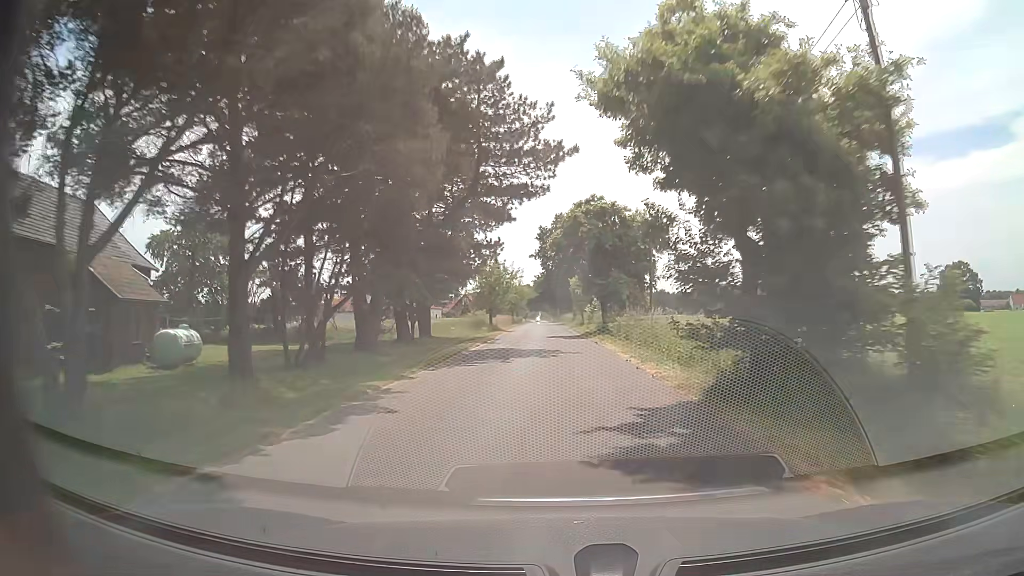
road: unclassified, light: Day
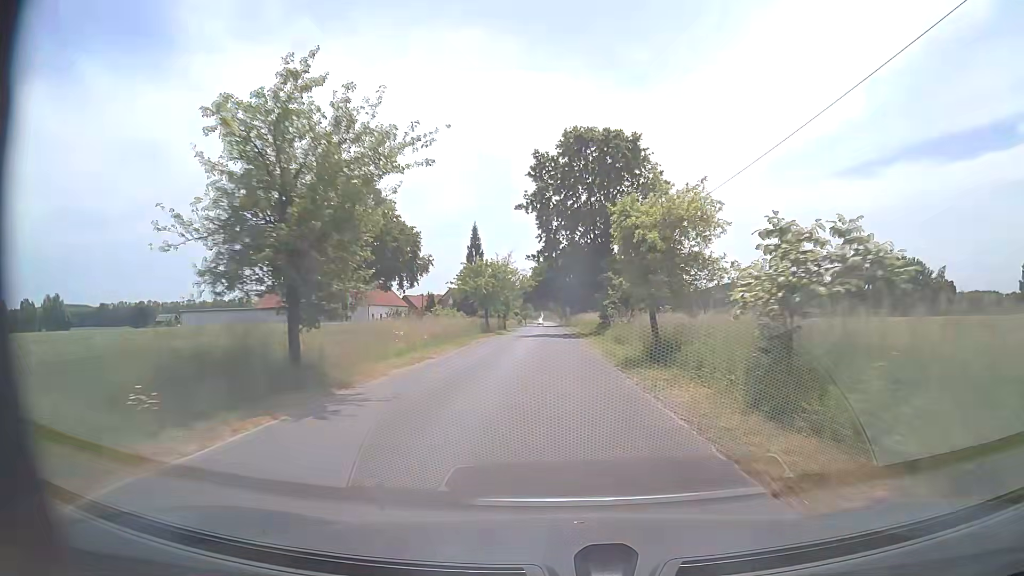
(+0.1, +43.1) m; +1°
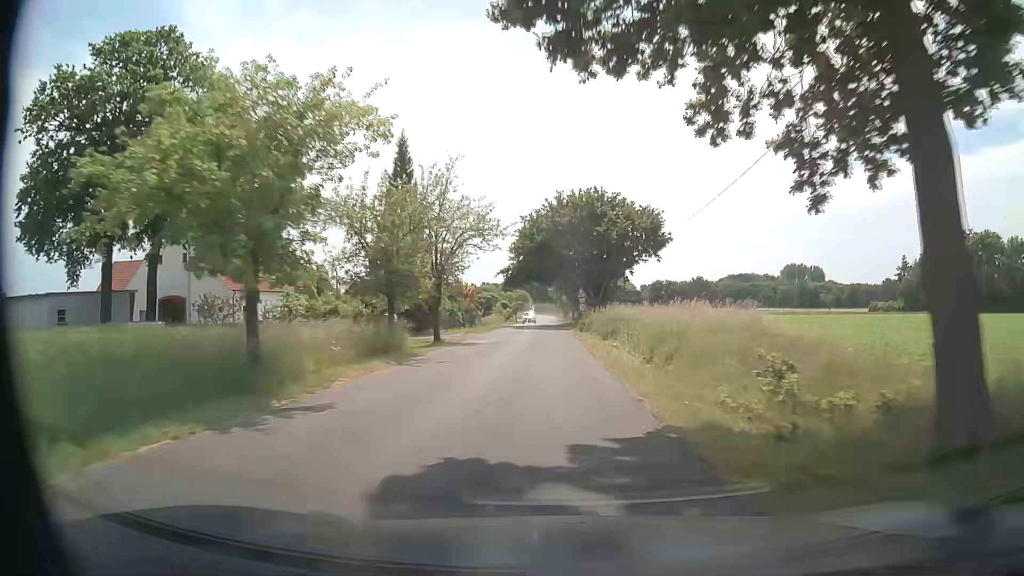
(-1.1, +42.7) m; -2°
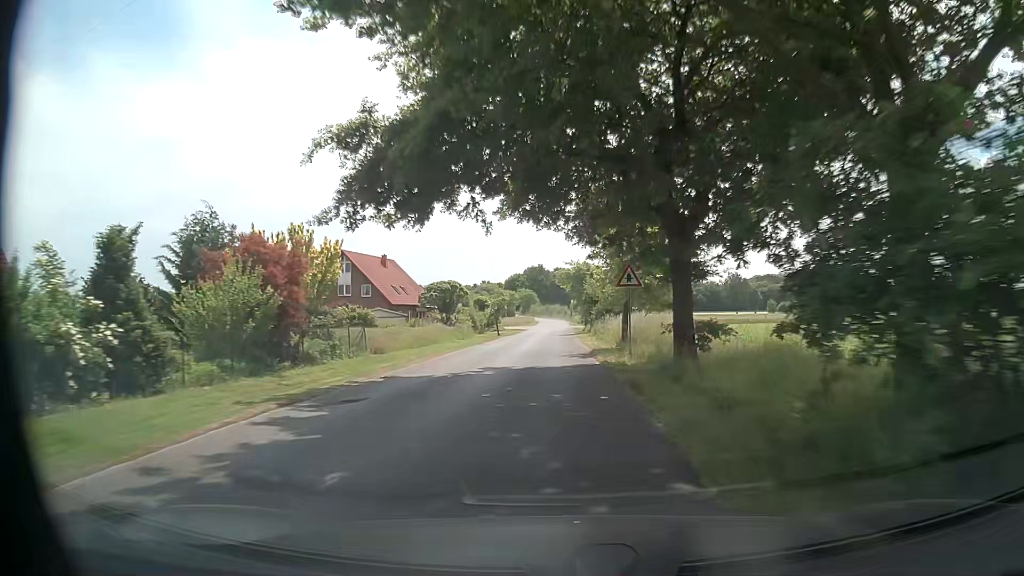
(-0.2, +51.1) m; -1°
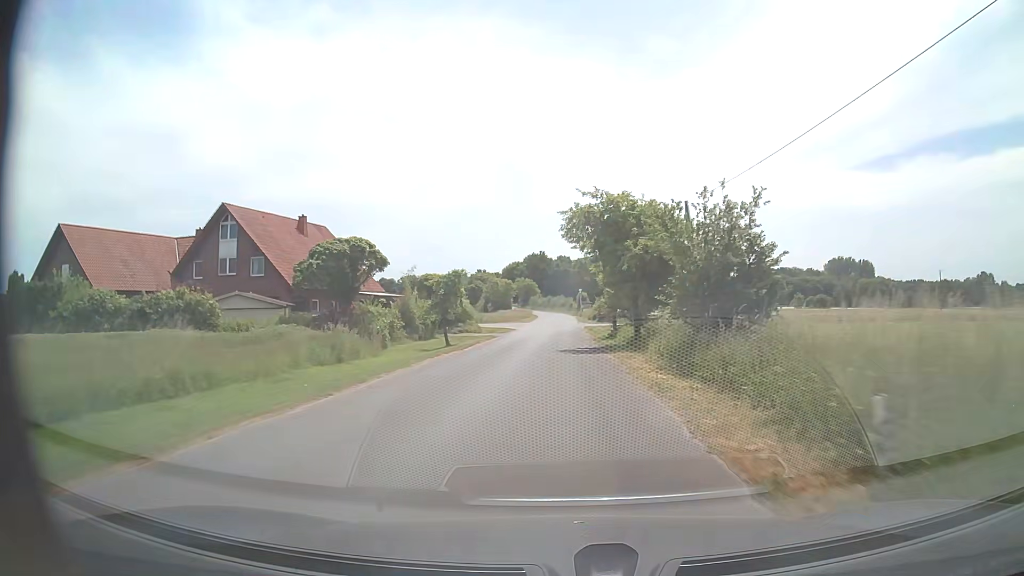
(-0.2, +30.6) m; 0°
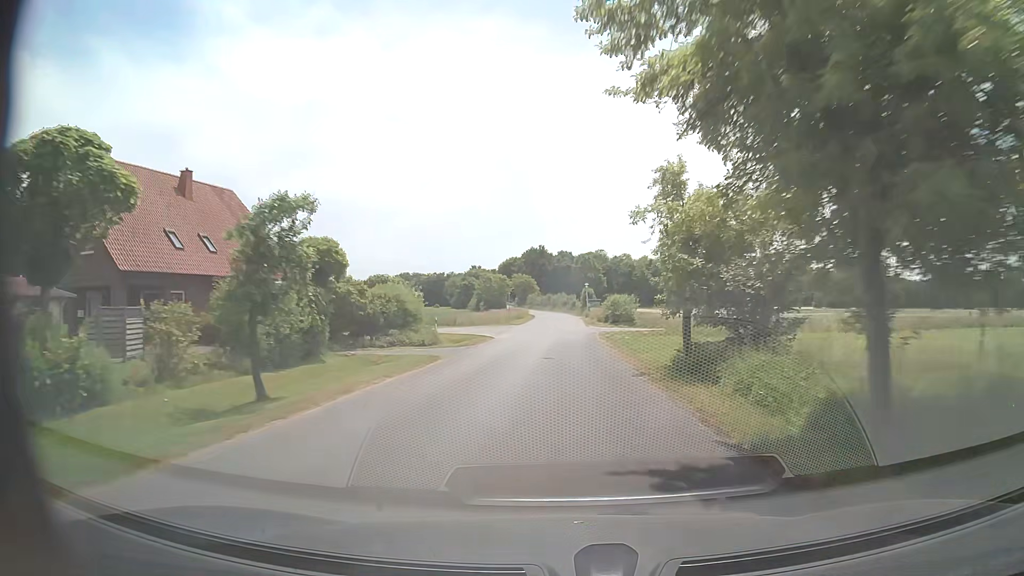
(0.0, +20.5) m; 0°
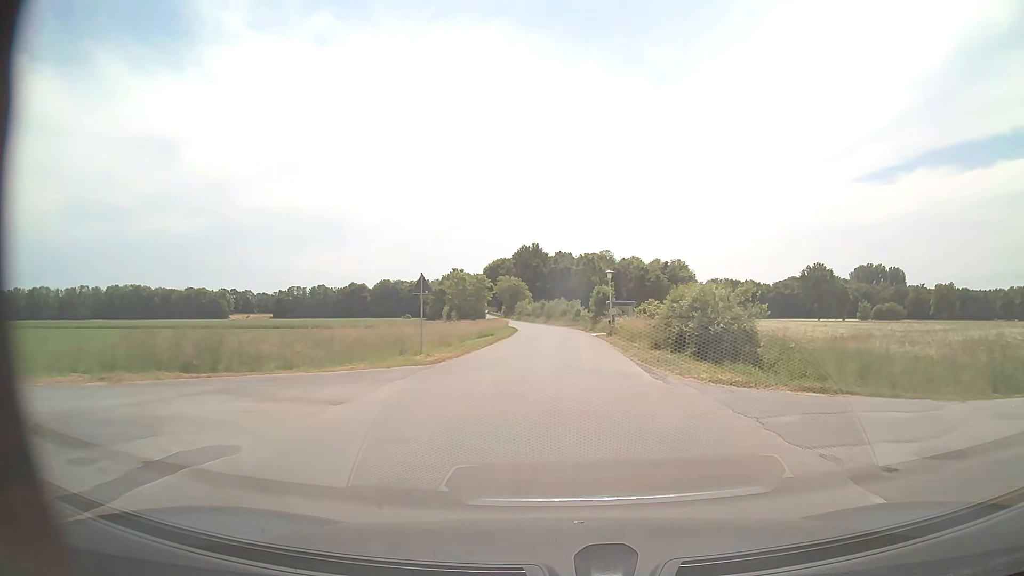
(+0.1, +41.4) m; 0°
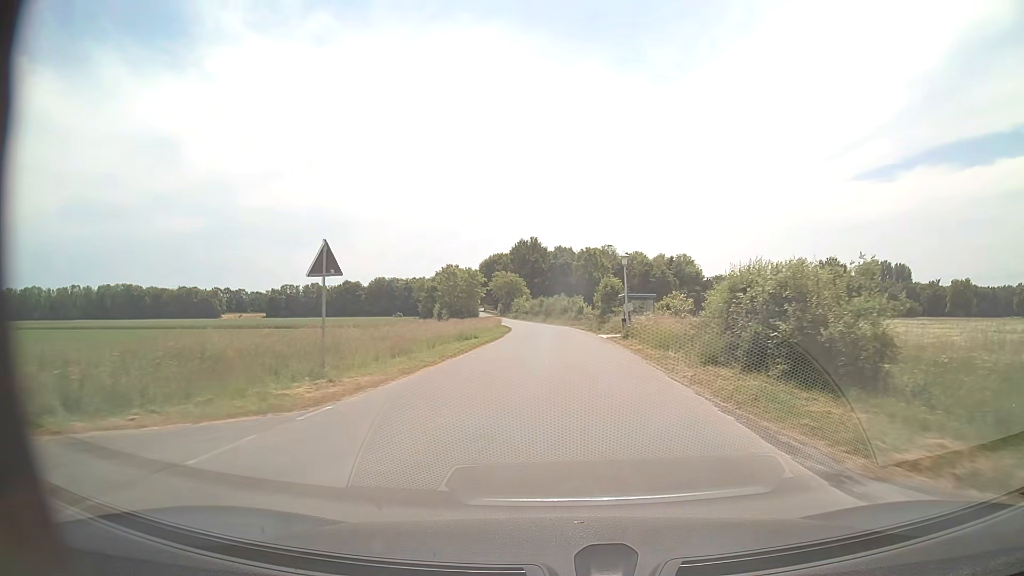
(0.0, +10.4) m; 0°
(0, +10) (0, +20) (0, +30) (0, +40) (-1, +50) (-1, +60) (-1, +70) (-2, +80) (-4, +90) (-5, +100) m
